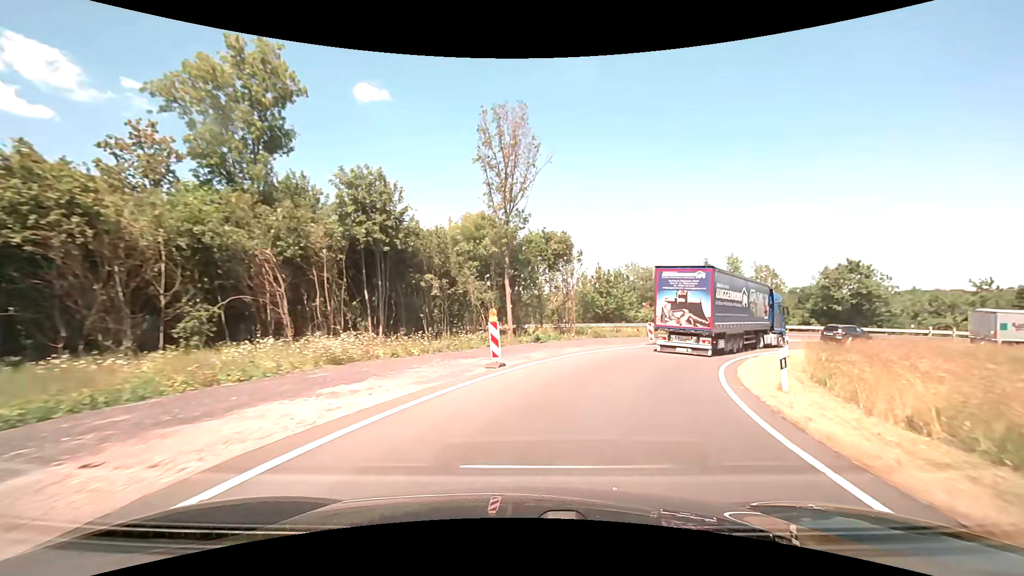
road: trunk_link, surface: asphalt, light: Day
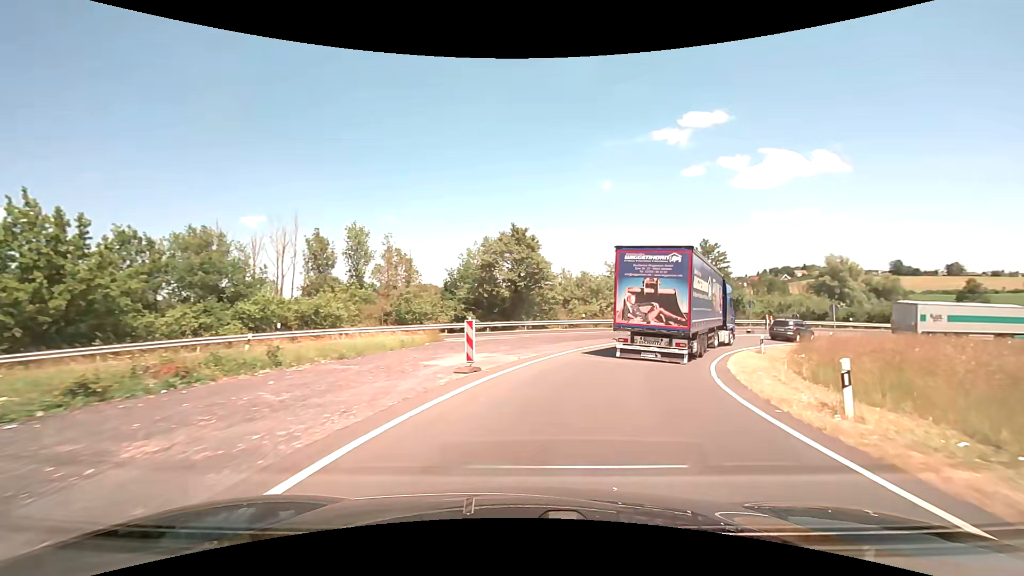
(+11.5, +32.2) m; +42°
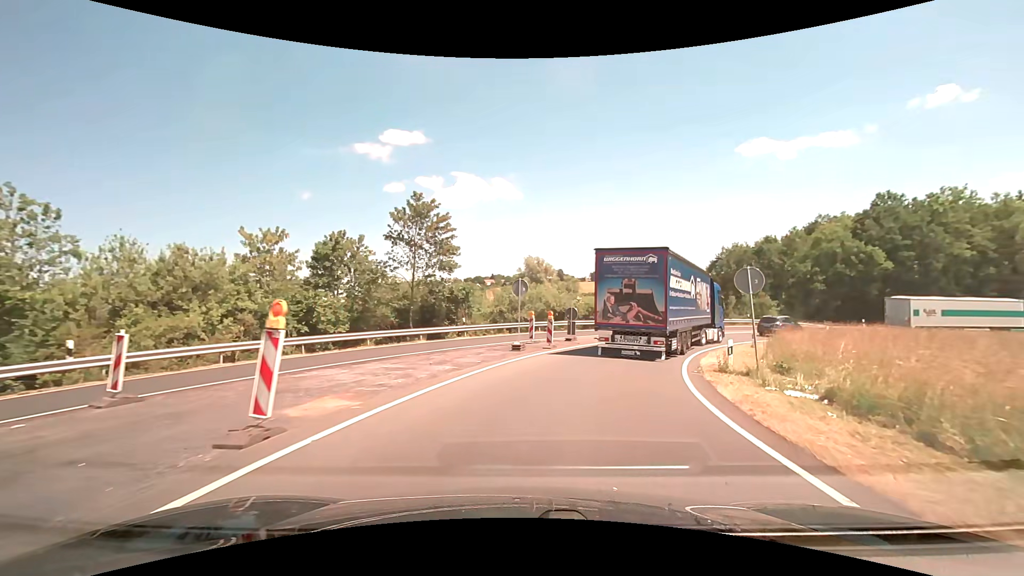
(+8.2, +28.0) m; +33°
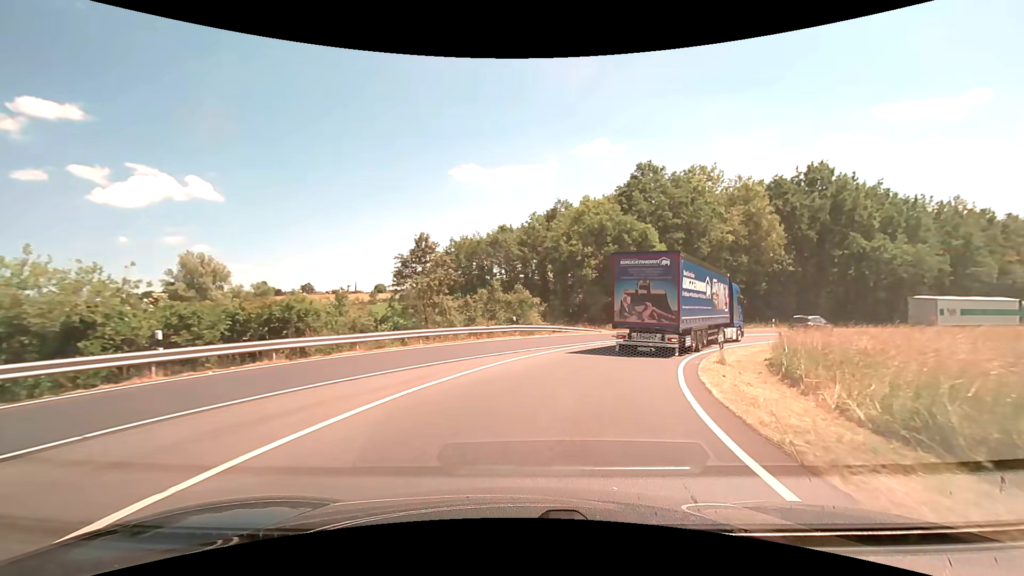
(+7.9, +28.6) m; +31°
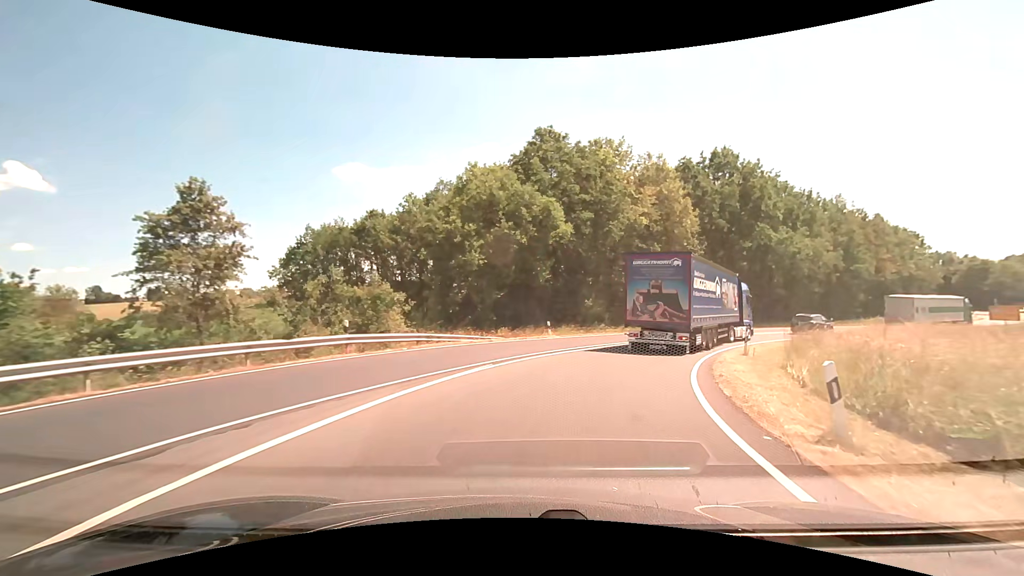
(+1.3, +12.2) m; +13°
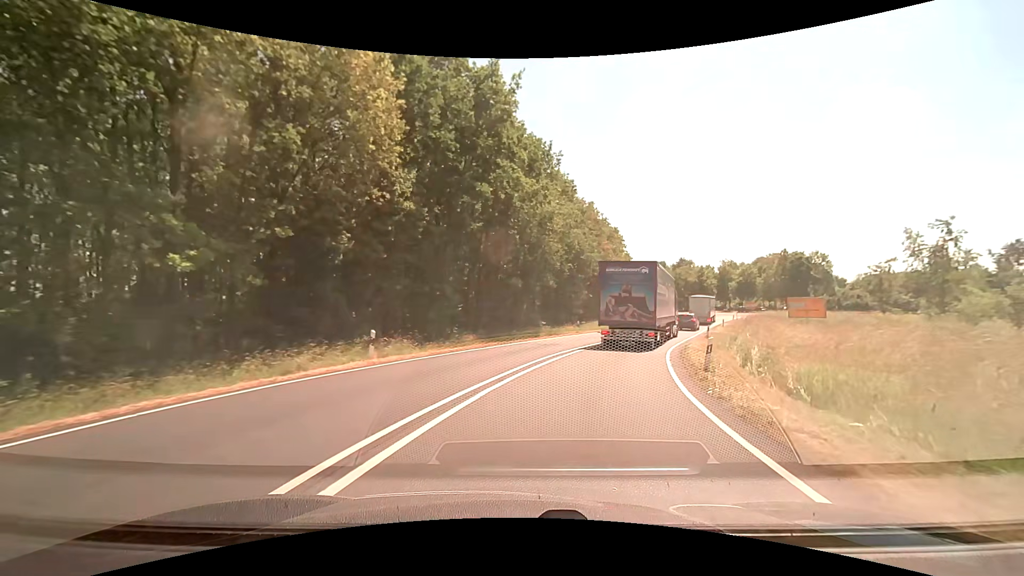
(+8.5, +28.3) m; +33°
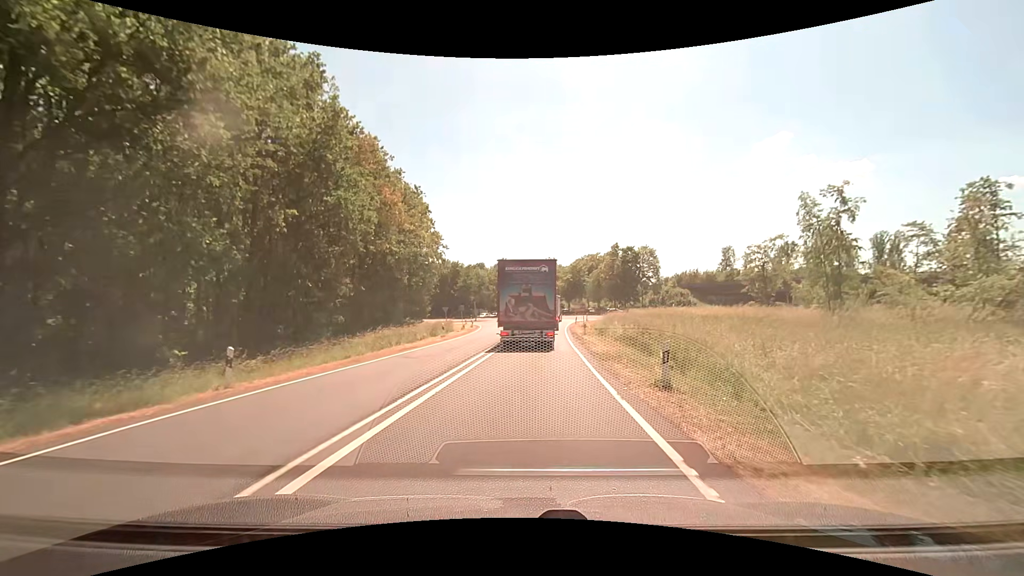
(+6.5, +27.5) m; +21°
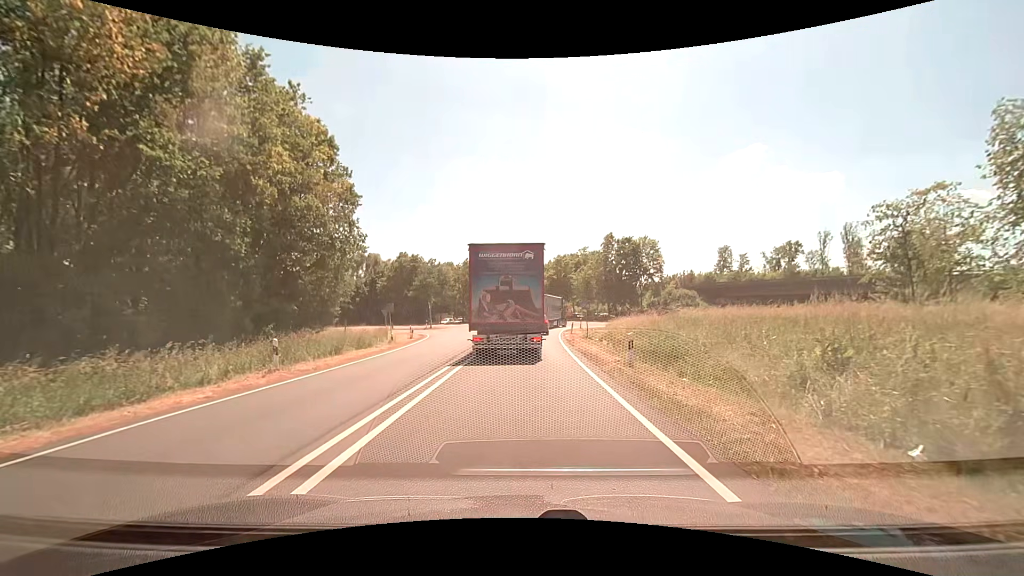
(+0.6, +21.5) m; +2°
(0, +10) (0, +20) (+1, +30) (+1, +40) (+2, +50) (+4, +60) (+8, +69) (+17, +73) (+27, +74) (+37, +73) m
